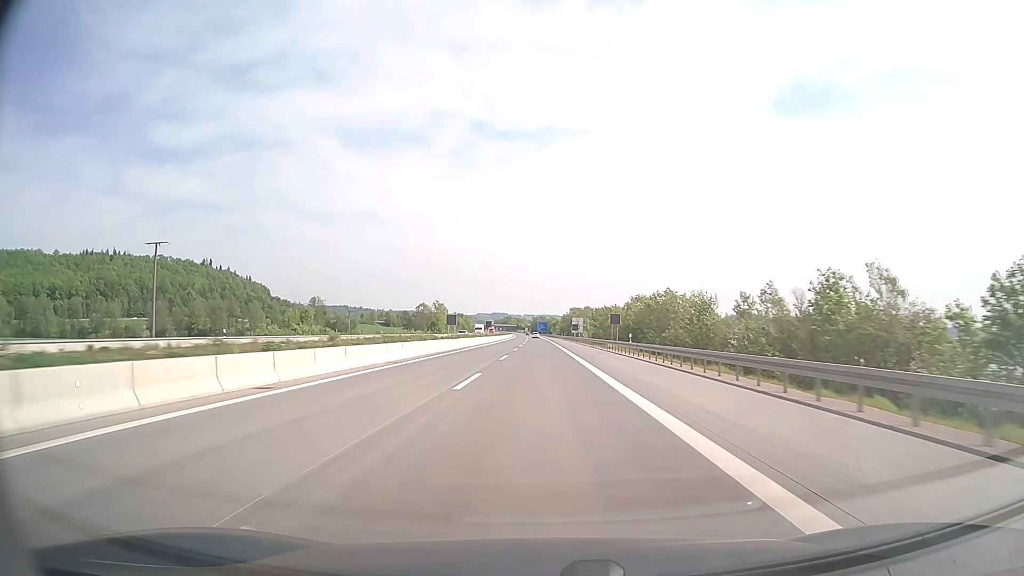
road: motorway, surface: concrete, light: Day
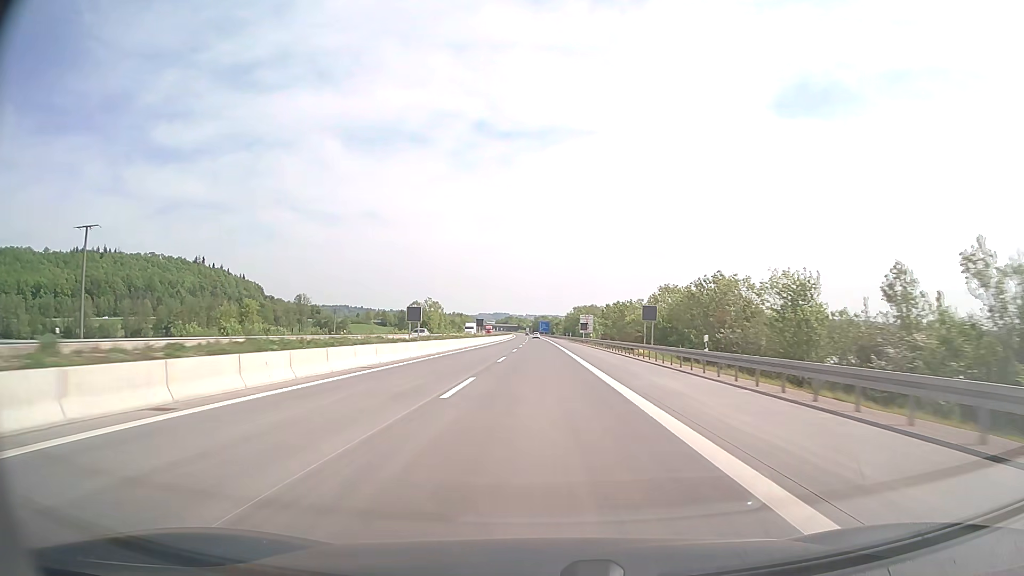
(0.0, +19.9) m; 0°
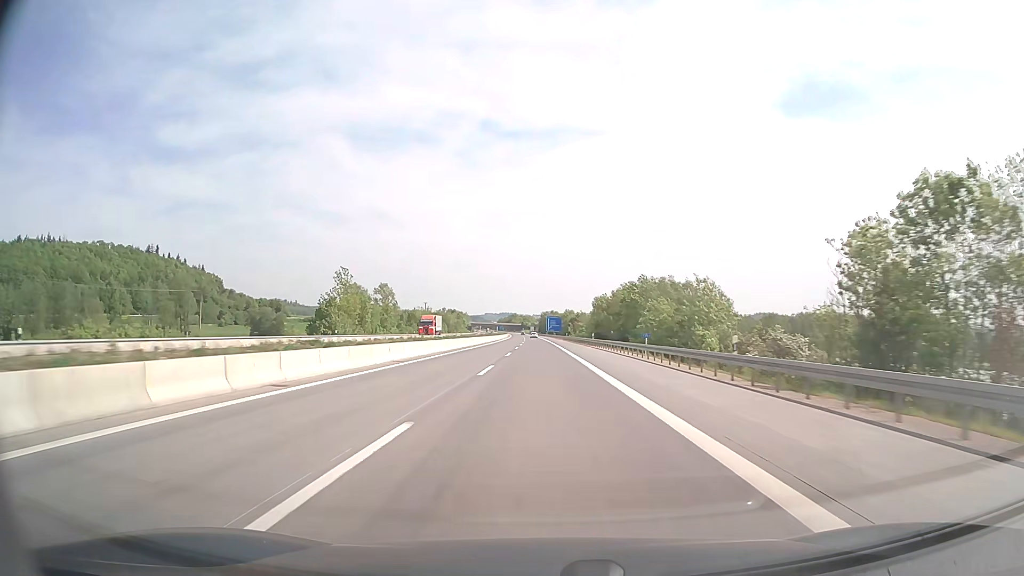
(-0.6, +99.3) m; -1°
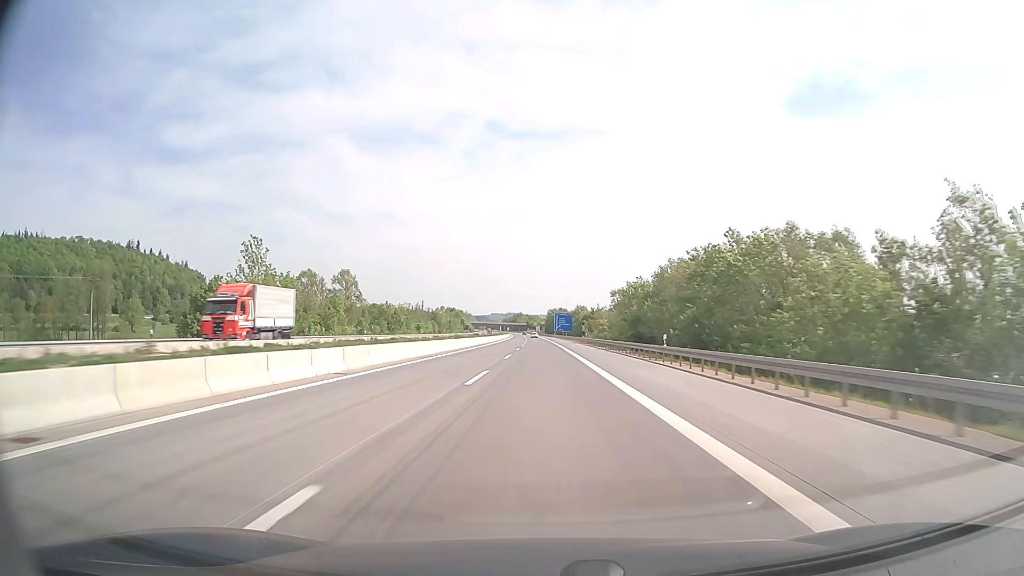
(-0.2, +39.7) m; -1°
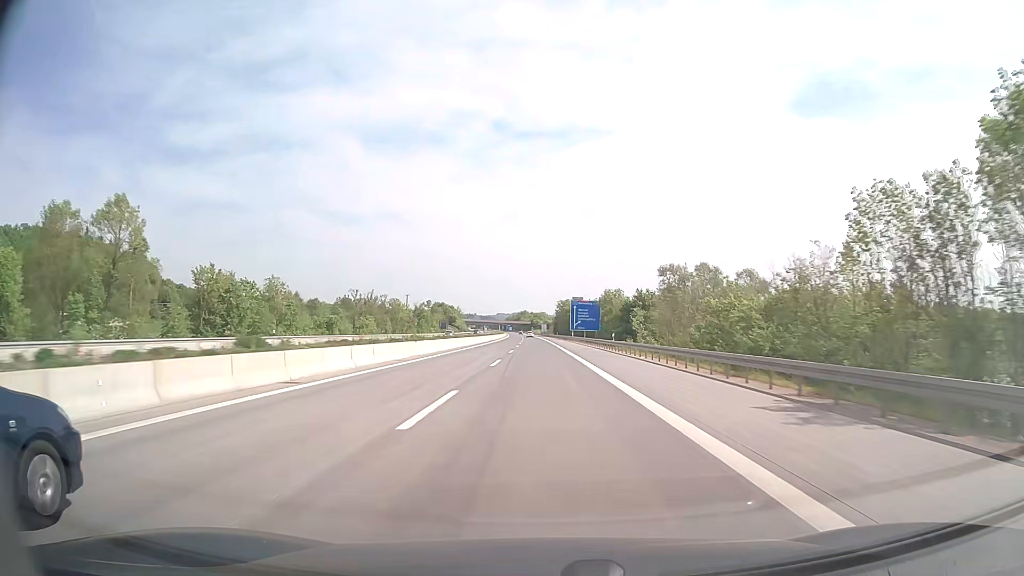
(-0.4, +79.4) m; -1°
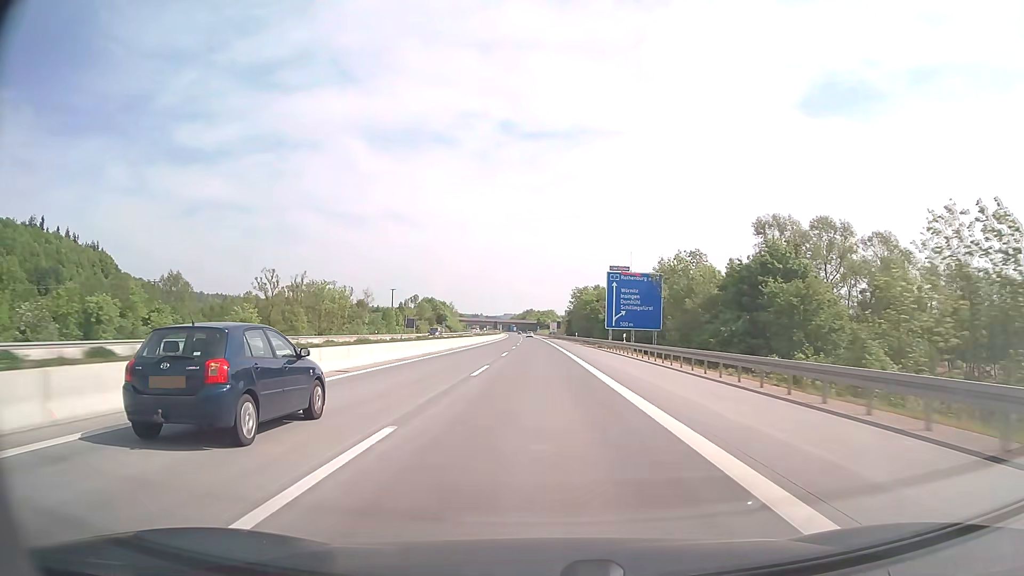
(-0.2, +59.6) m; -1°
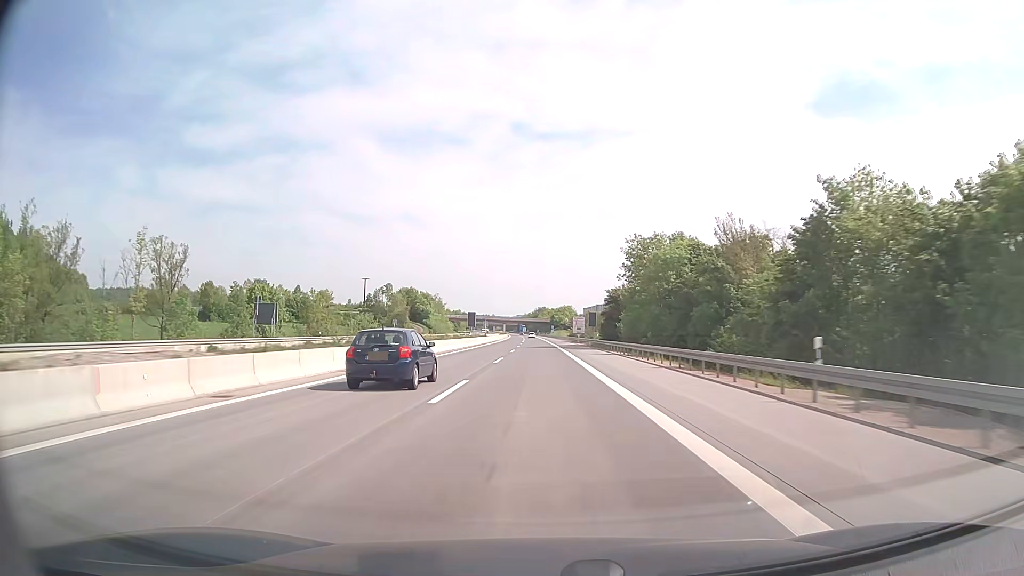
(-0.8, +79.4) m; -1°
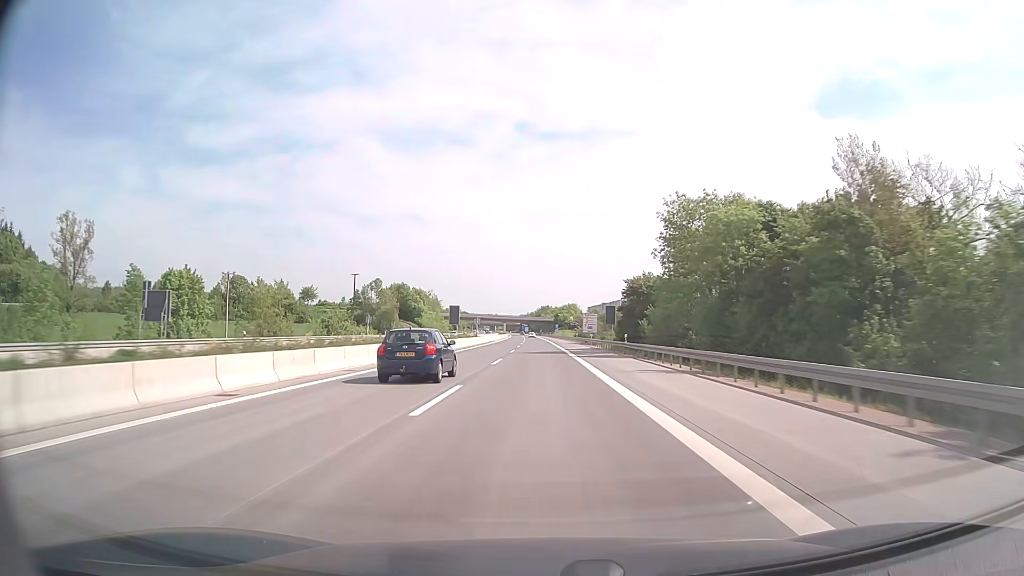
(0.0, +19.8) m; 0°
(0, +10) (0, +20) (0, +30) (0, +40) (0, +50) (0, +60) (-1, +70) (-1, +80) (-1, +90) (-1, +100) m
